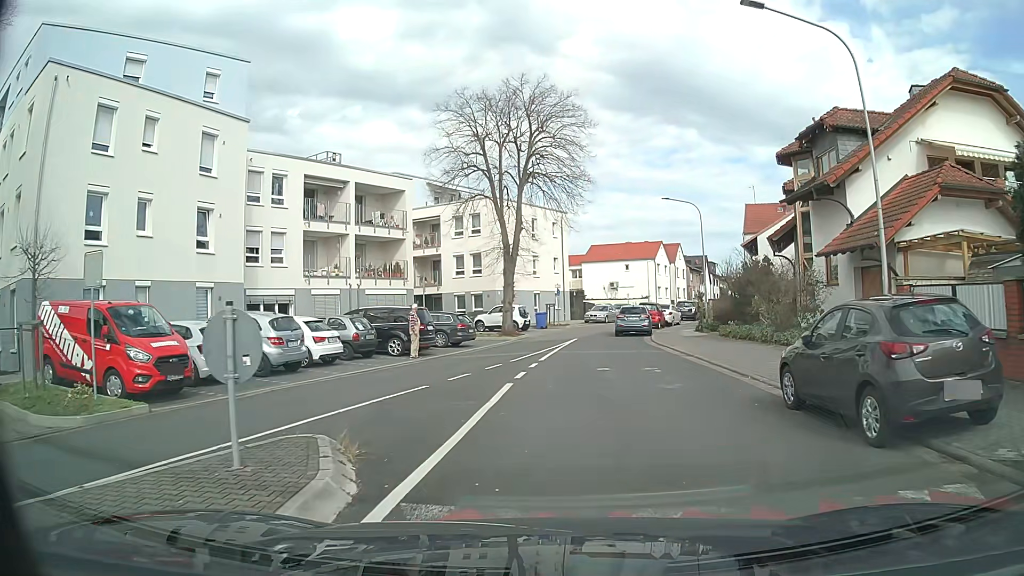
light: Day
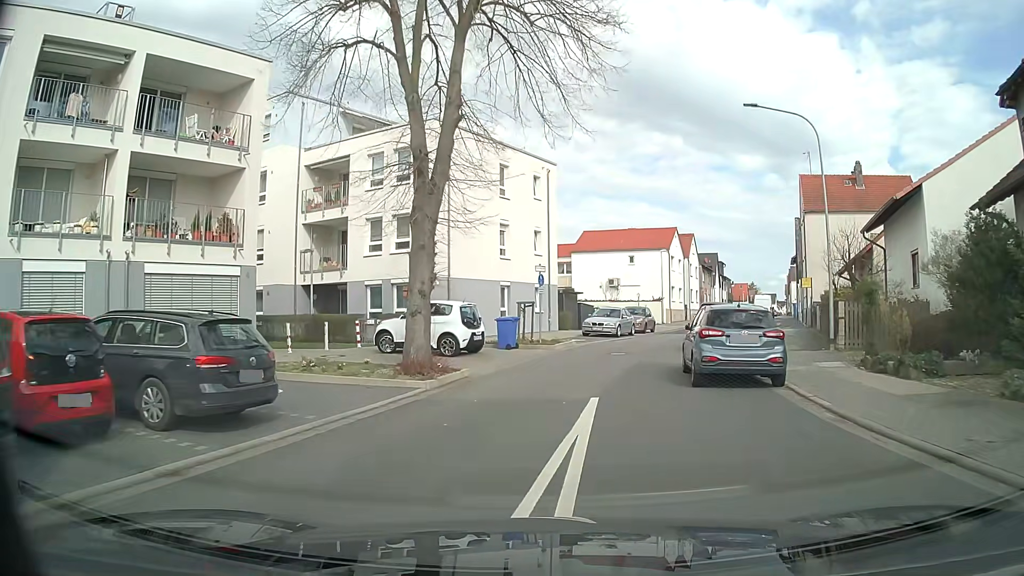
(+0.3, +20.4) m; +1°
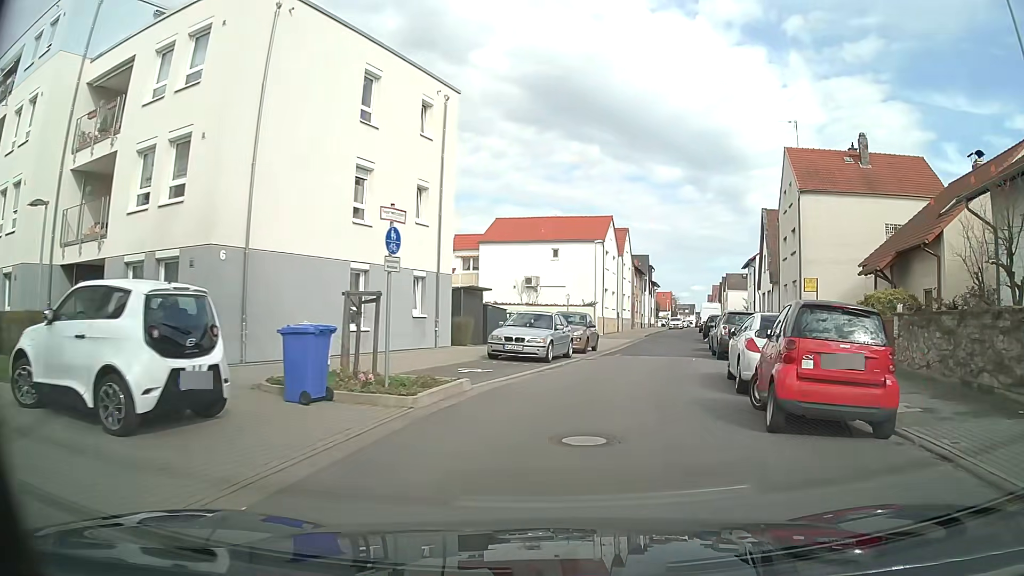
(+0.7, +13.1) m; +8°
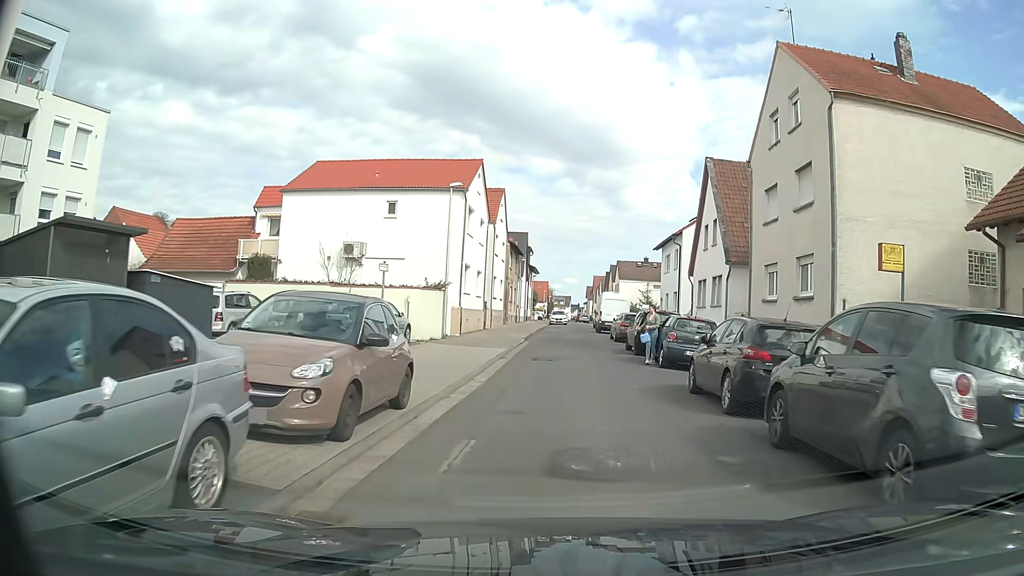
(+1.8, +17.0) m; +10°
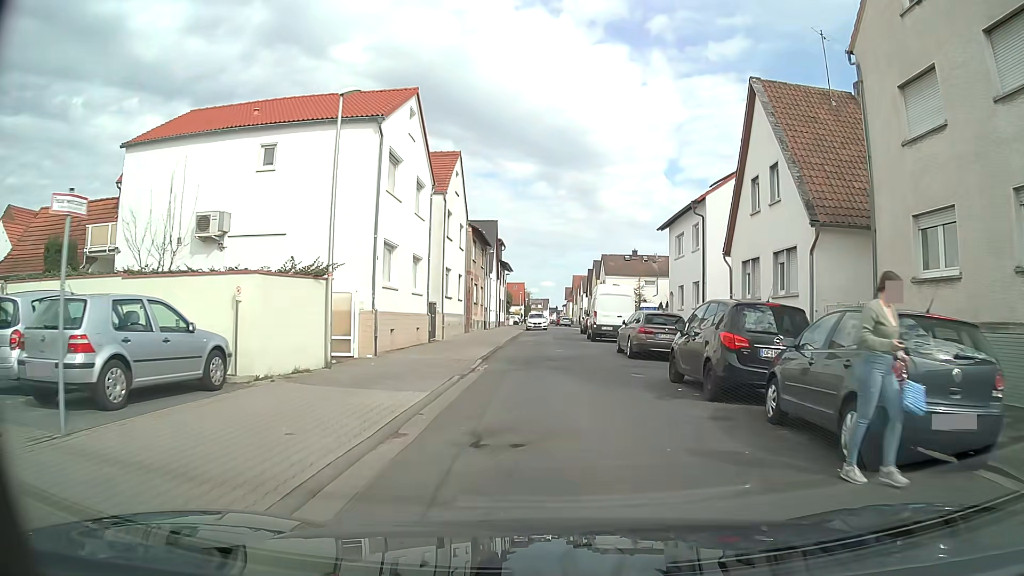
(+0.3, +12.4) m; +1°
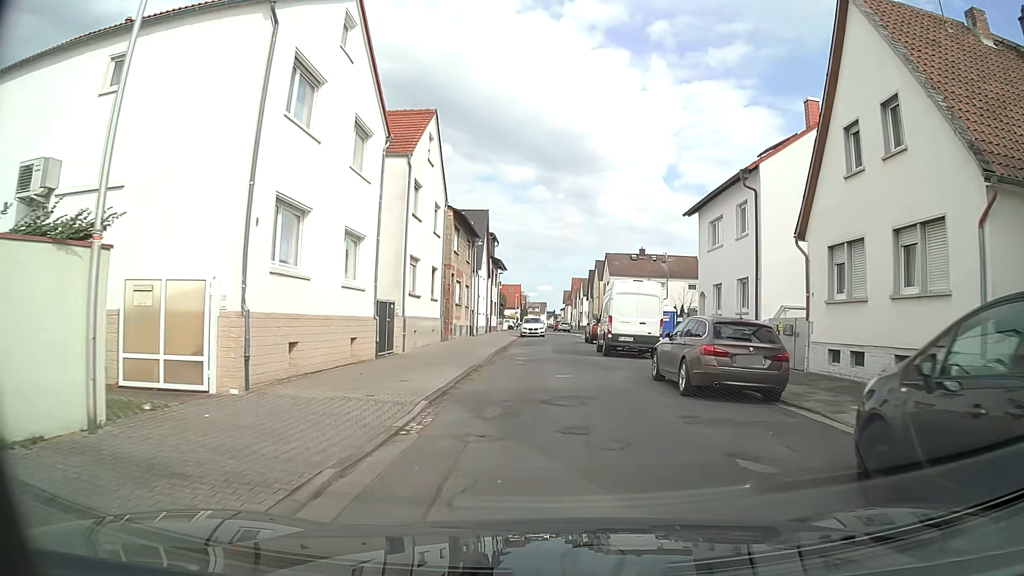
(+0.1, +8.3) m; +1°
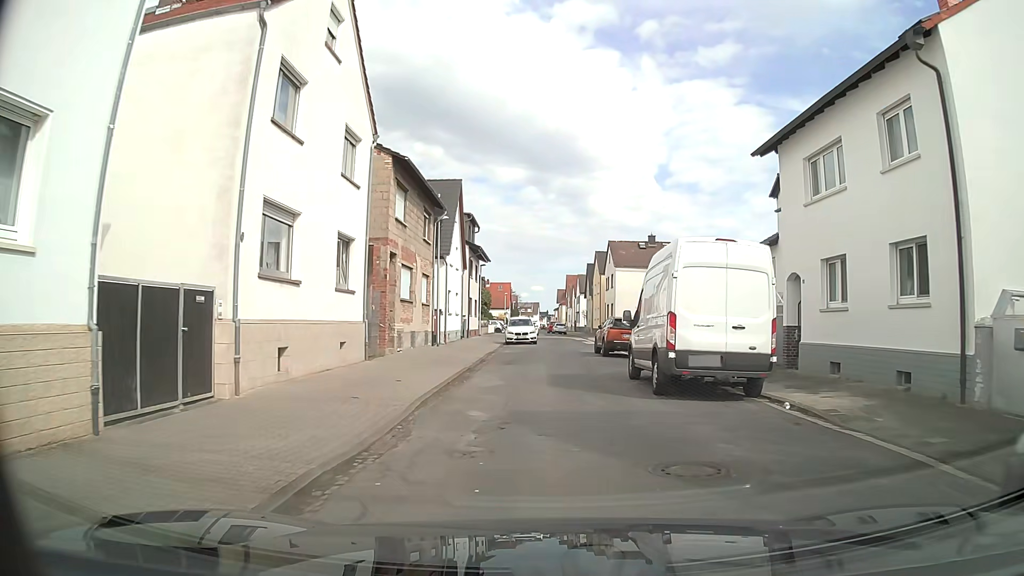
(+0.1, +12.7) m; +2°
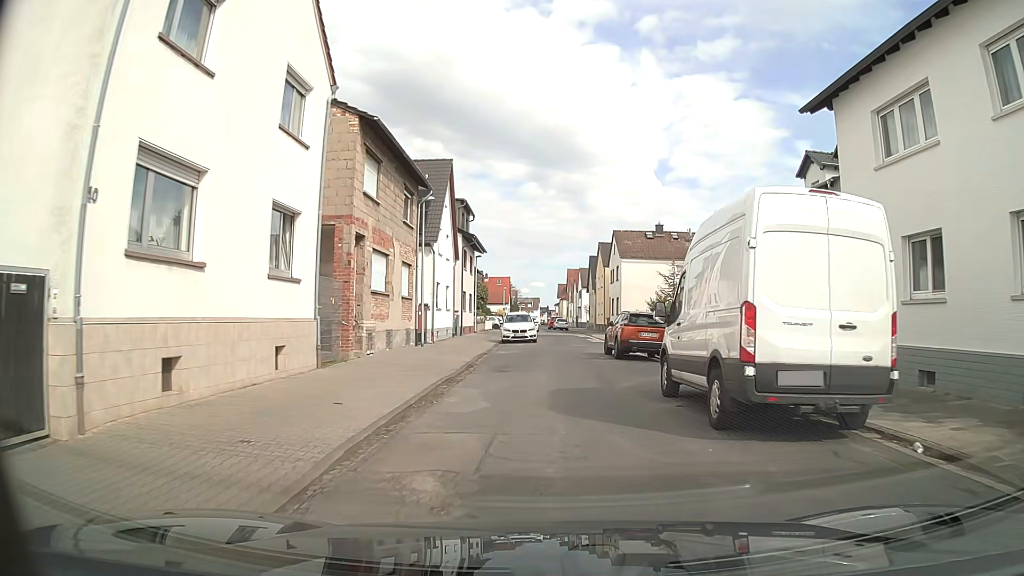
(-0.1, +4.3) m; -1°
(0, +10) (0, +20) (0, +30) (+1, +40) (+1, +50) (+1, +60) (0, +70) (-1, +80) (-2, +90) (-1, +100) m
